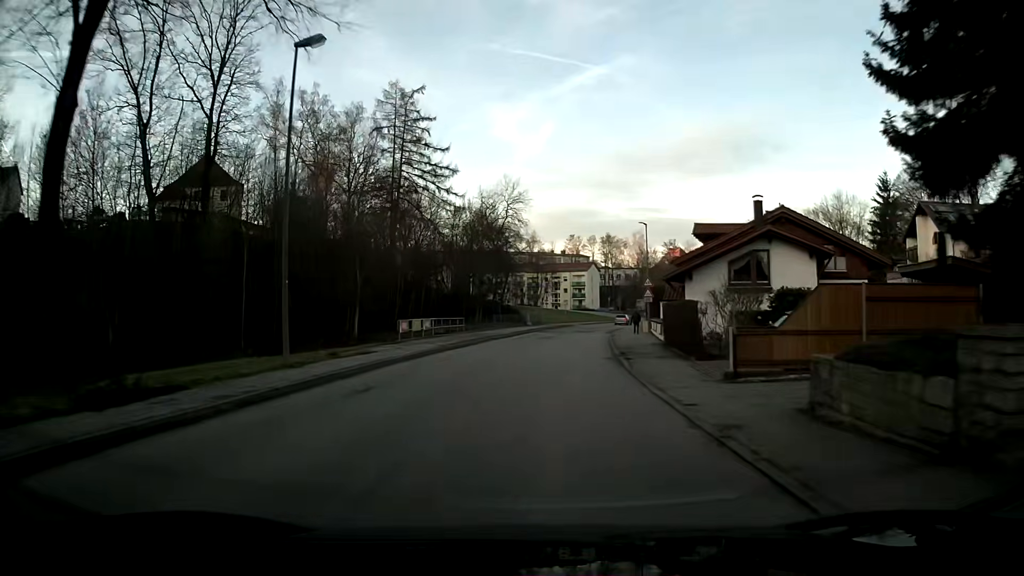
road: unclassified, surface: asphalt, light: Day
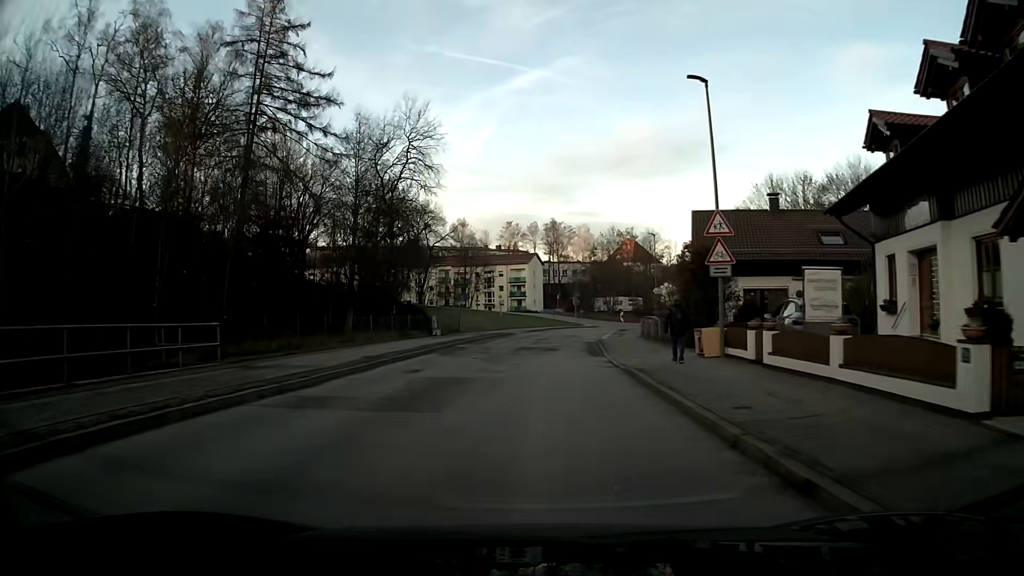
(+1.8, +31.5) m; +6°
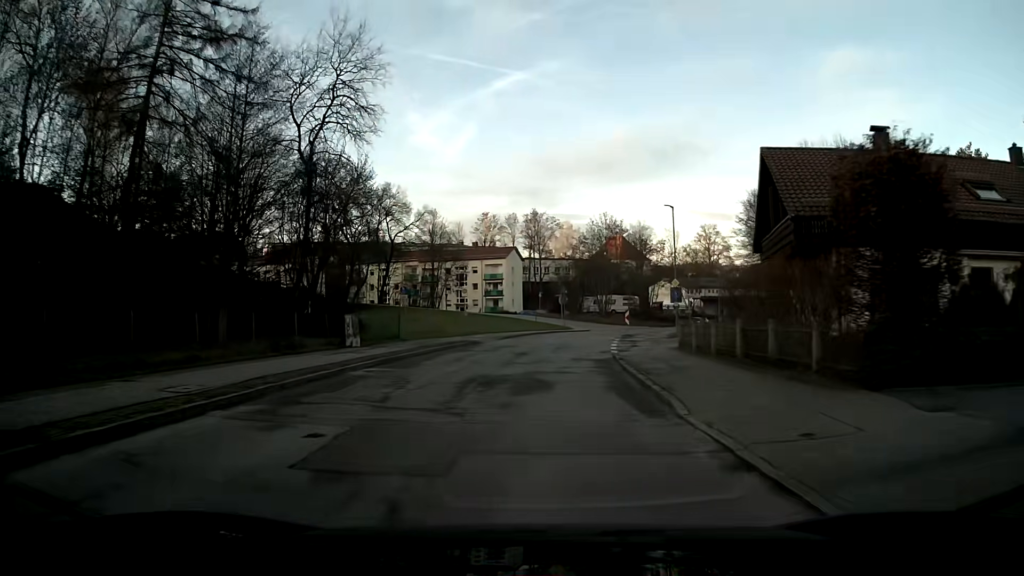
(+0.3, +15.6) m; +2°
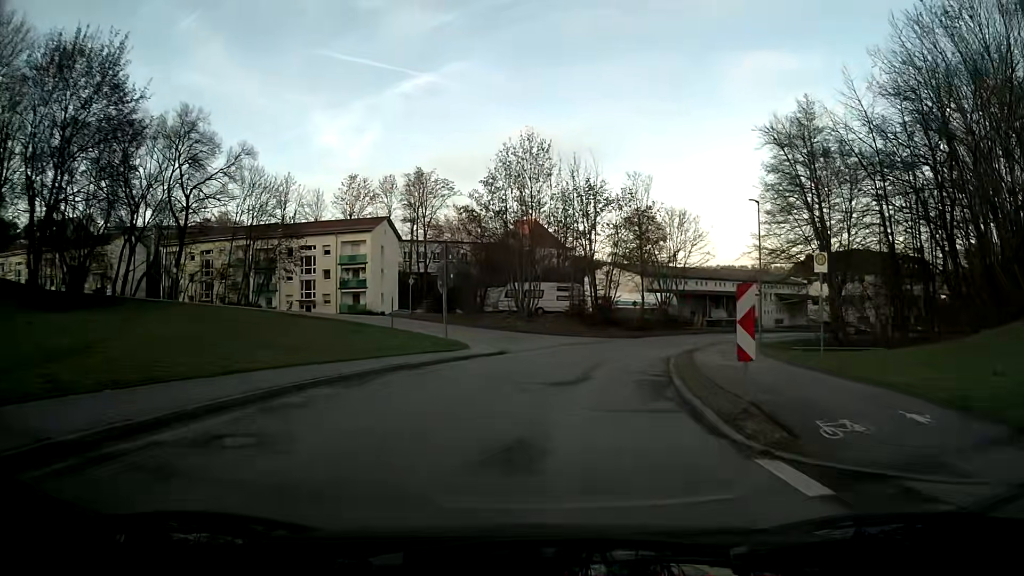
(+2.3, +37.8) m; +9°
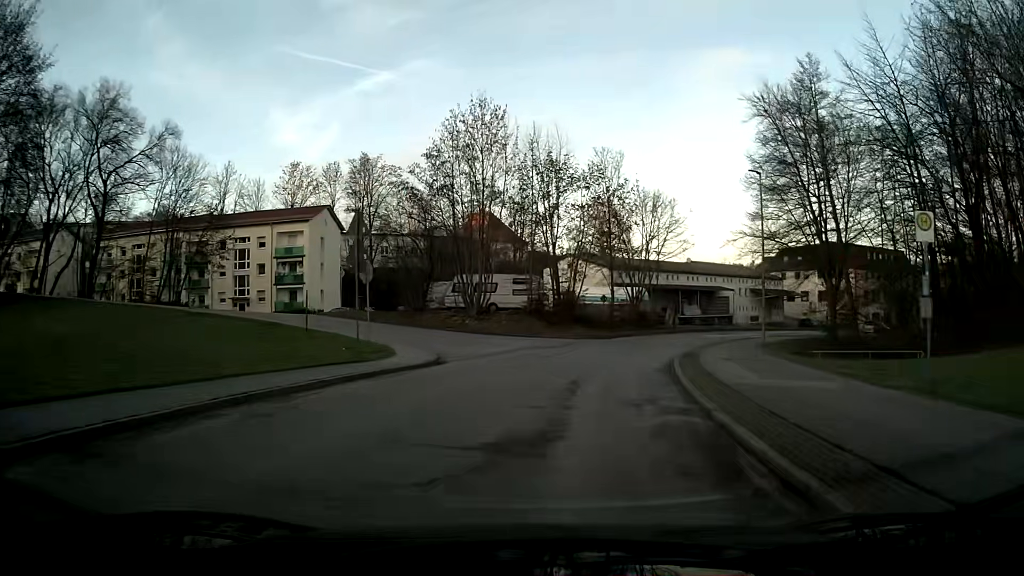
(+0.2, +7.4) m; +4°
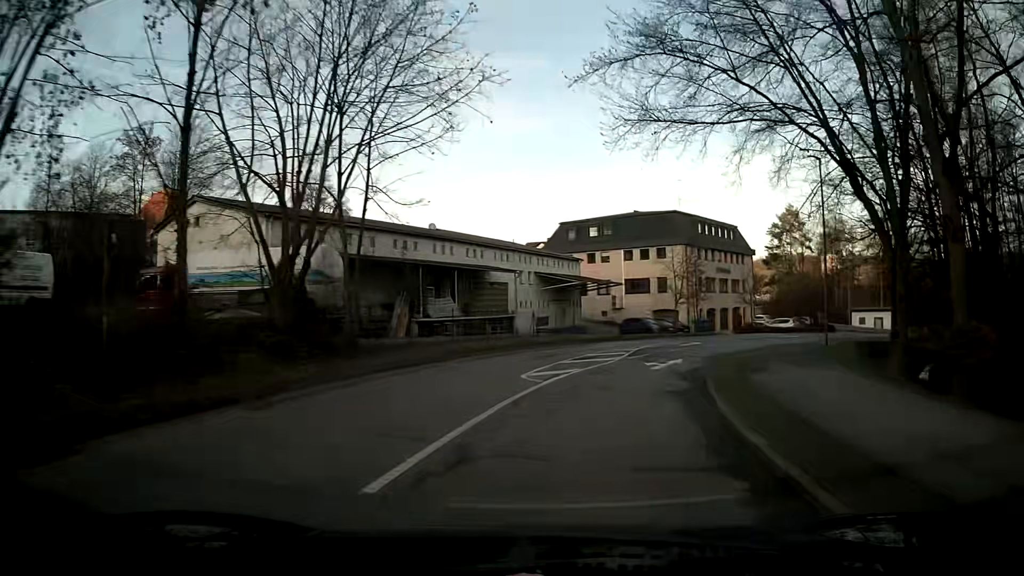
(+6.7, +34.6) m; +24°
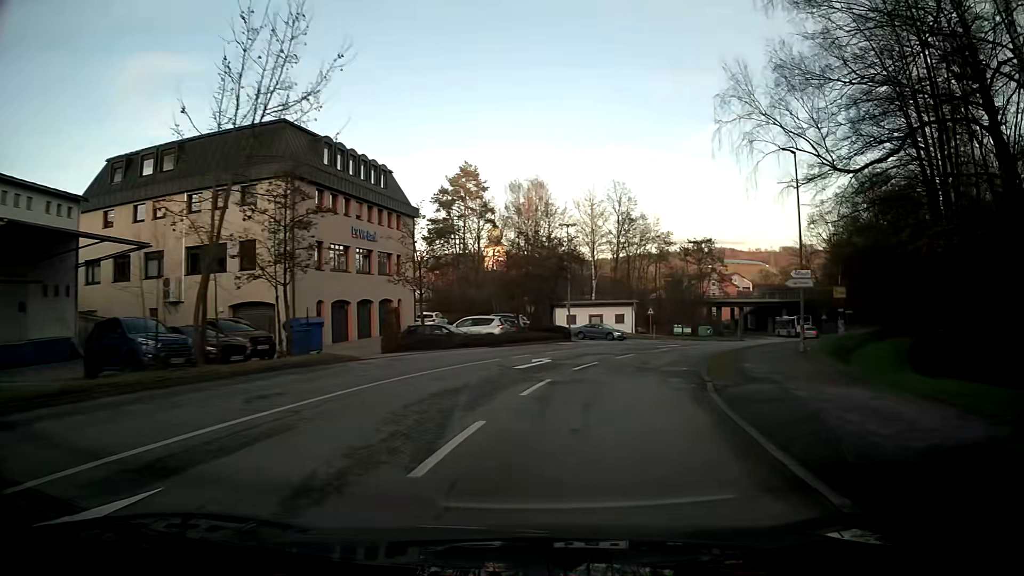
(+9.0, +33.2) m; +30°
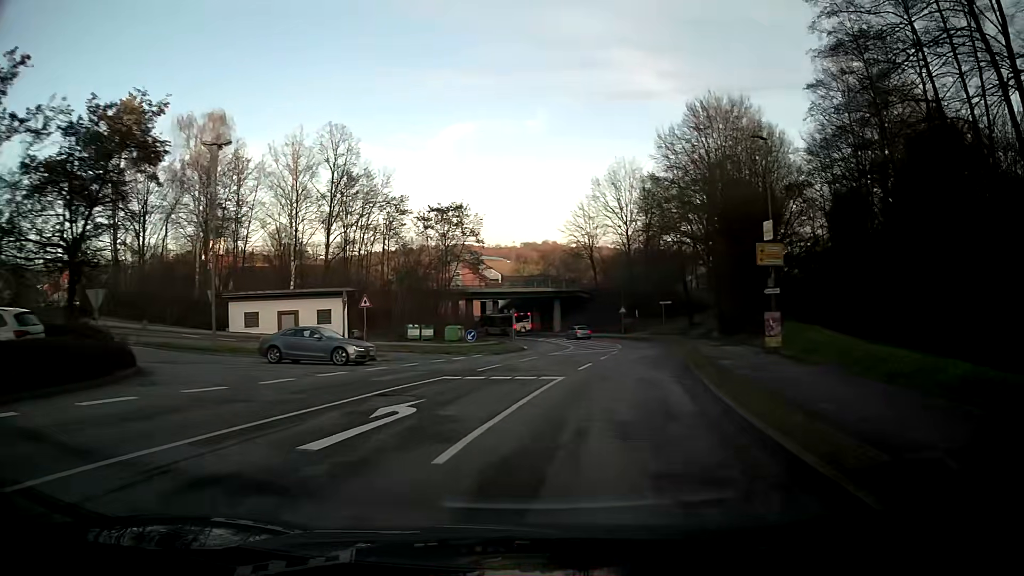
(+5.7, +28.5) m; +22°
(+1, +10) (+2, +20) (+3, +30) (+5, +40) (+5, +50) (+4, +60) (+2, +69) (-1, +79) (-5, +88) (-10, +97) m
